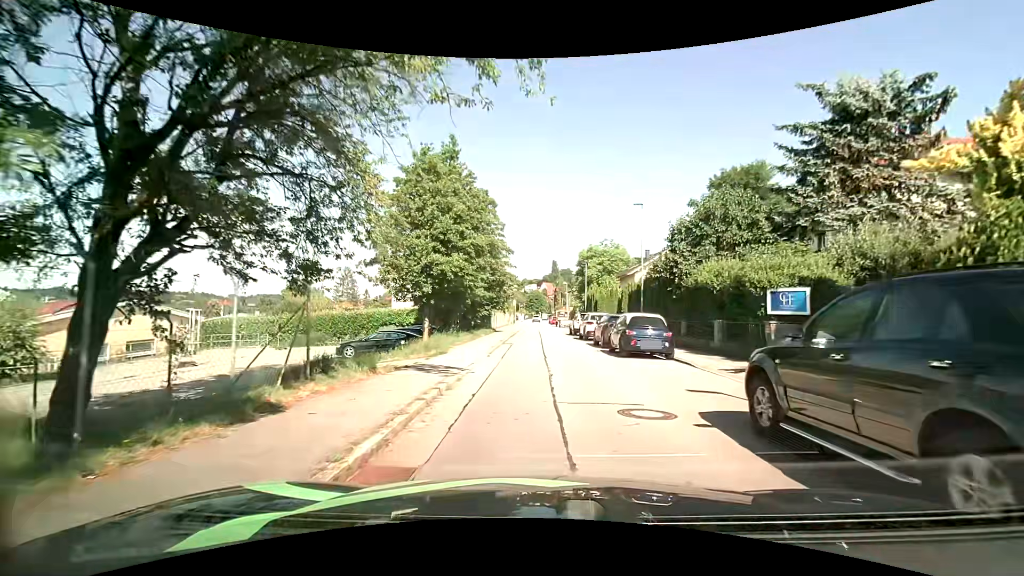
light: Day
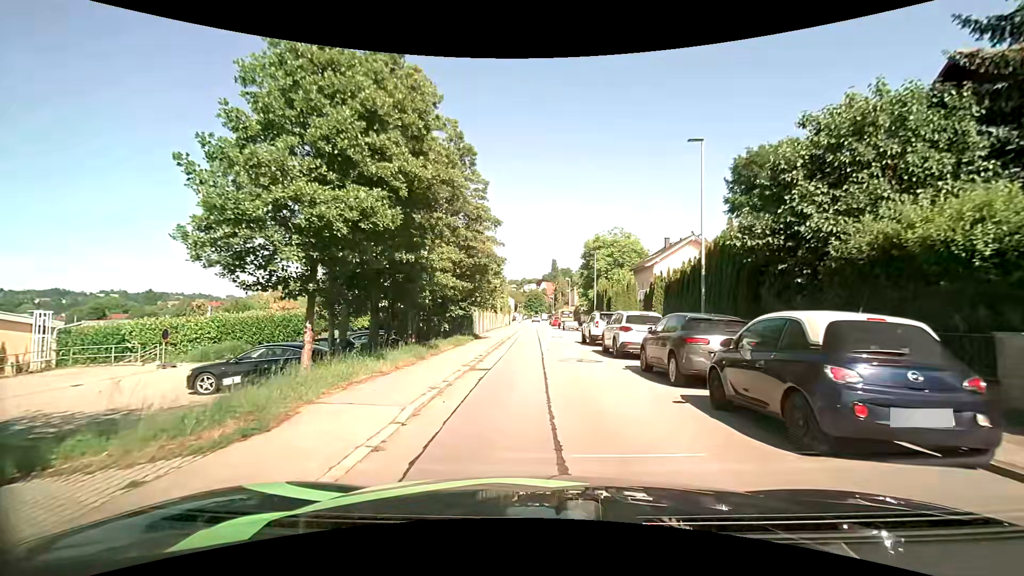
(+0.1, +11.3) m; 0°
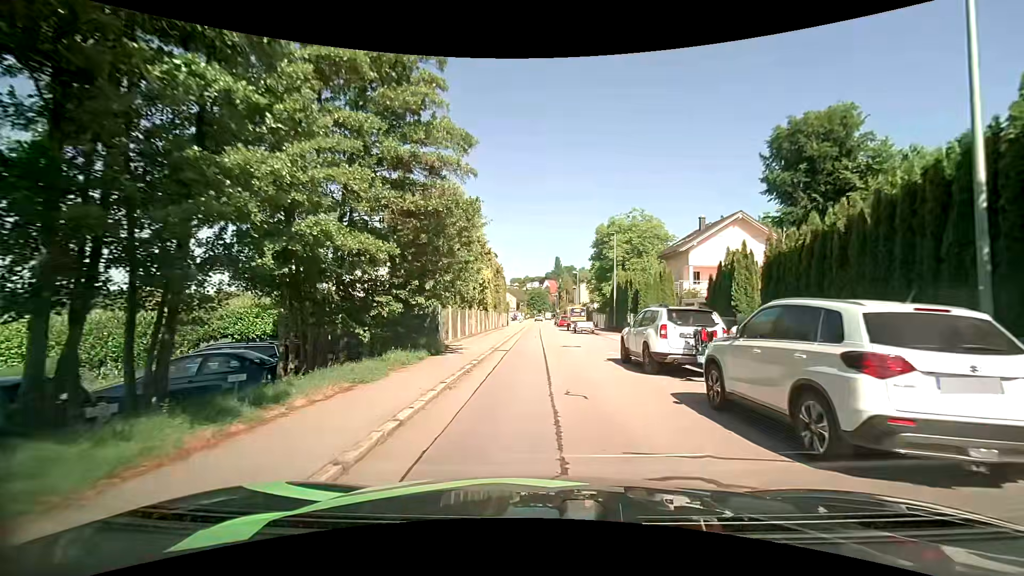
(0.0, +11.6) m; 0°
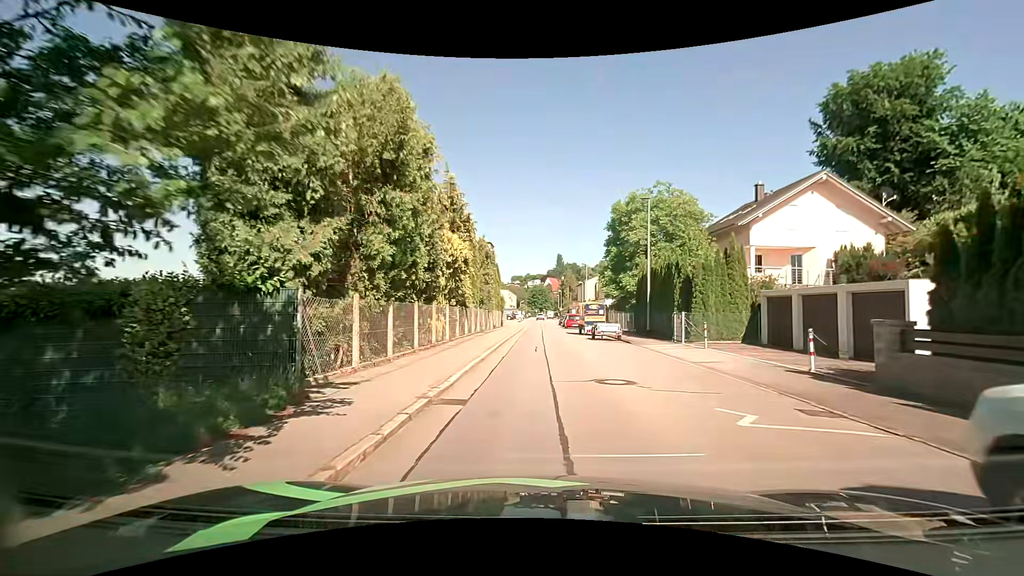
(-0.1, +12.0) m; +1°
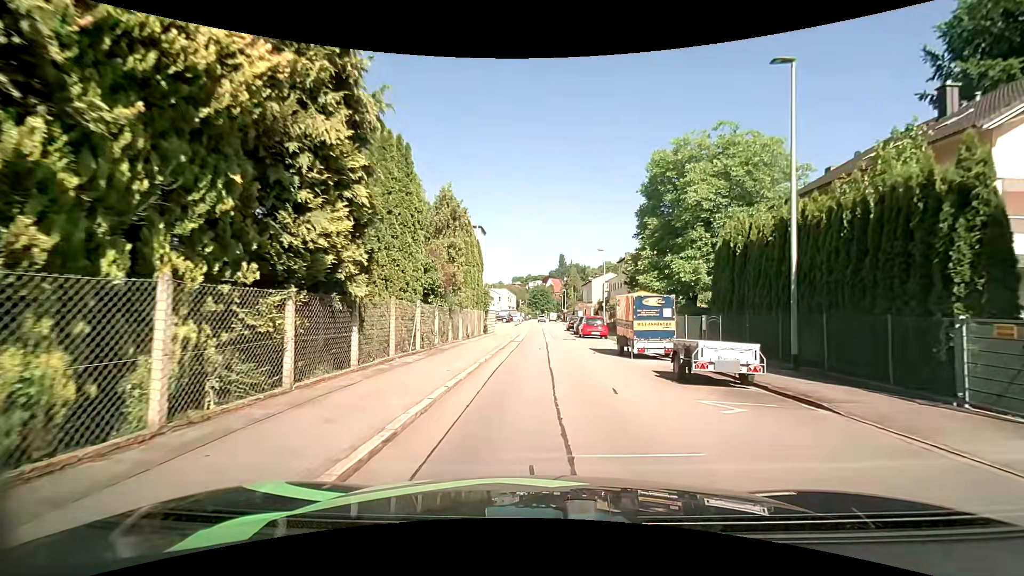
(-0.3, +16.3) m; 0°
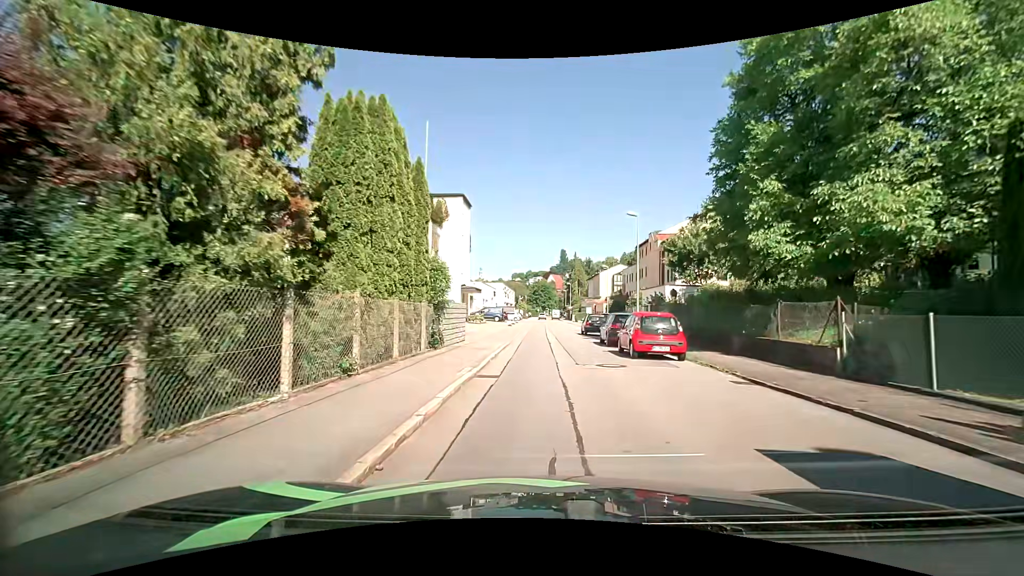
(-0.3, +16.5) m; 0°
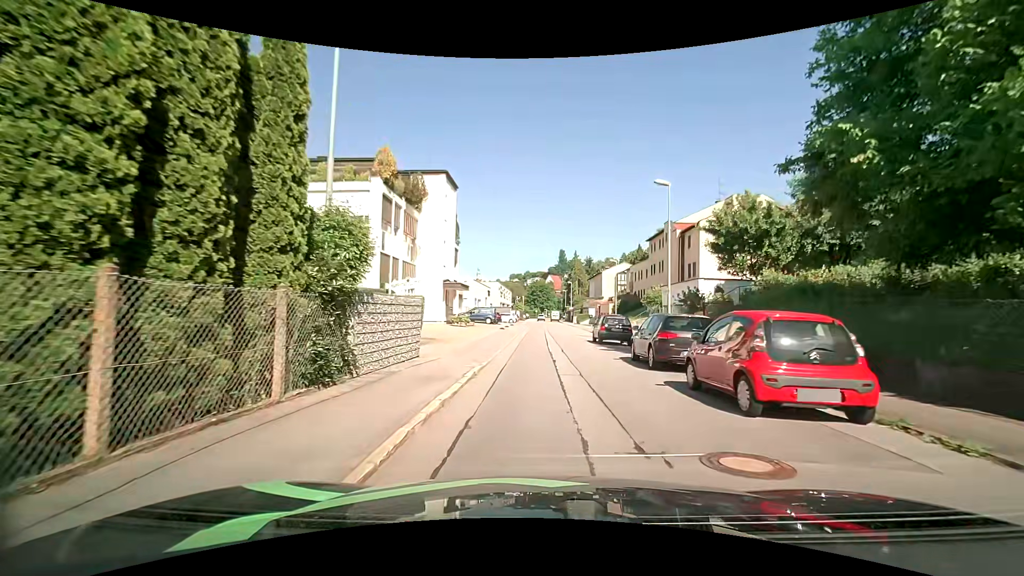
(-0.2, +8.5) m; -1°
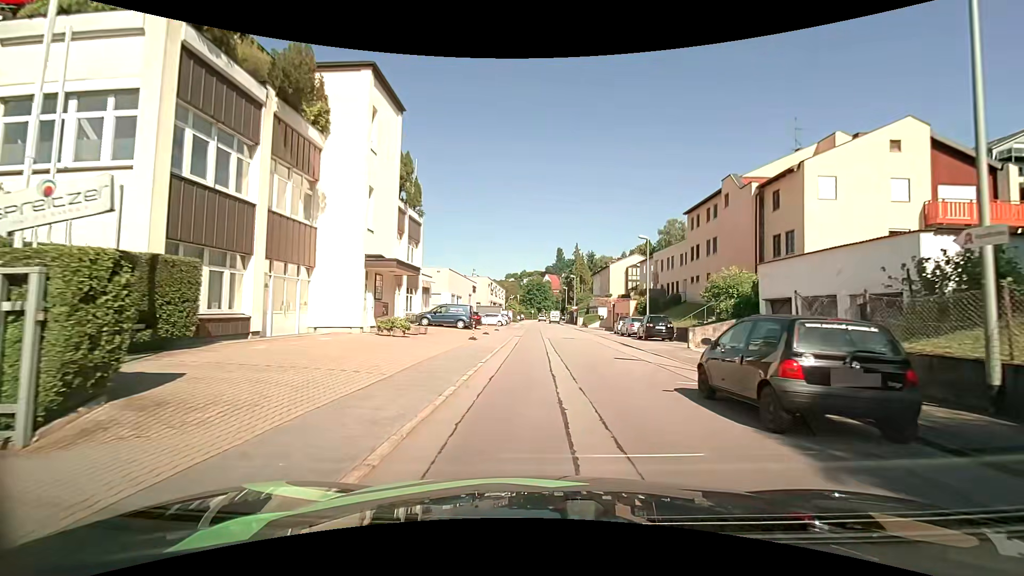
(0.0, +18.0) m; +1°
